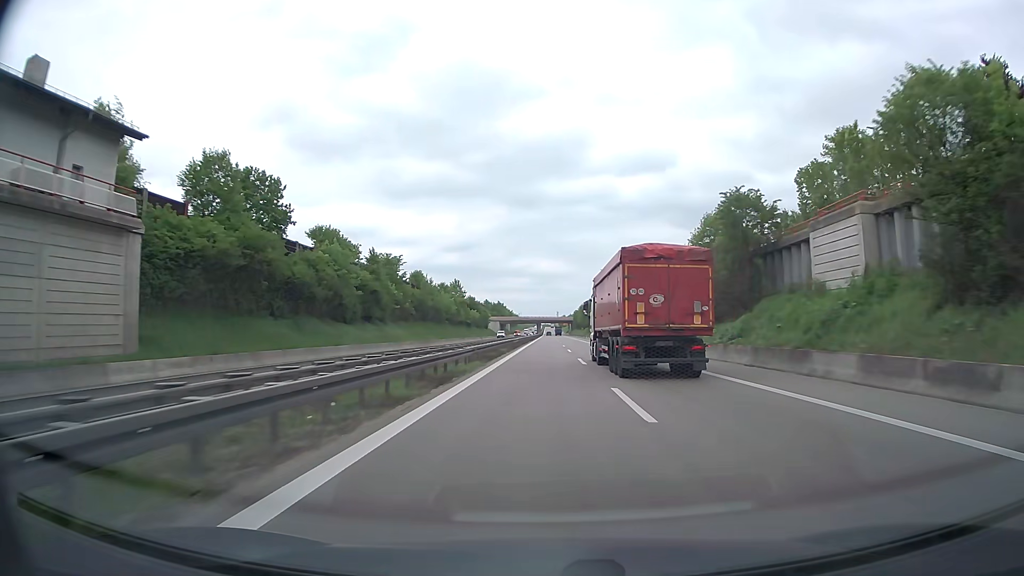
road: trunk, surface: asphalt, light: Day
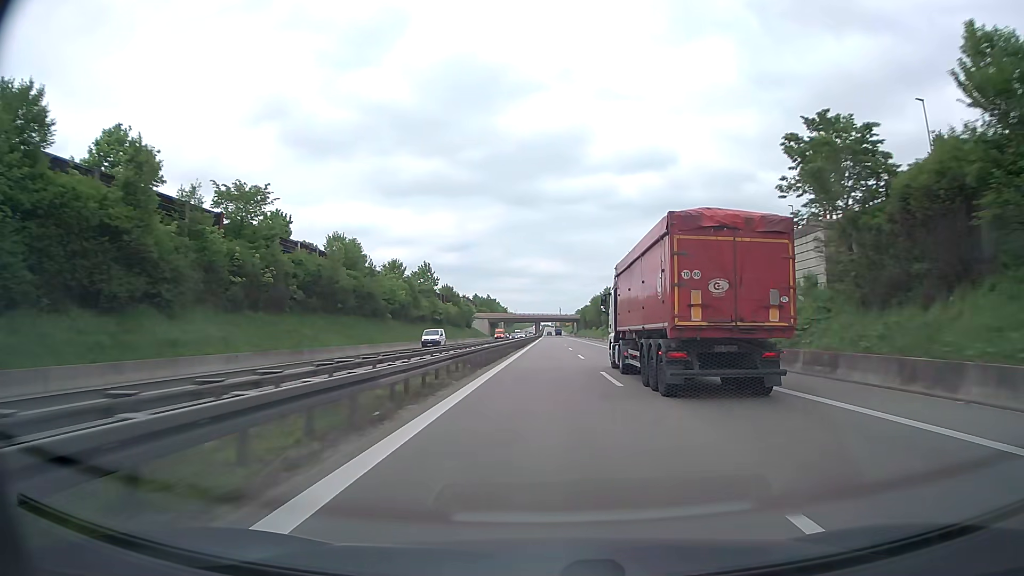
(+0.1, +47.6) m; 0°
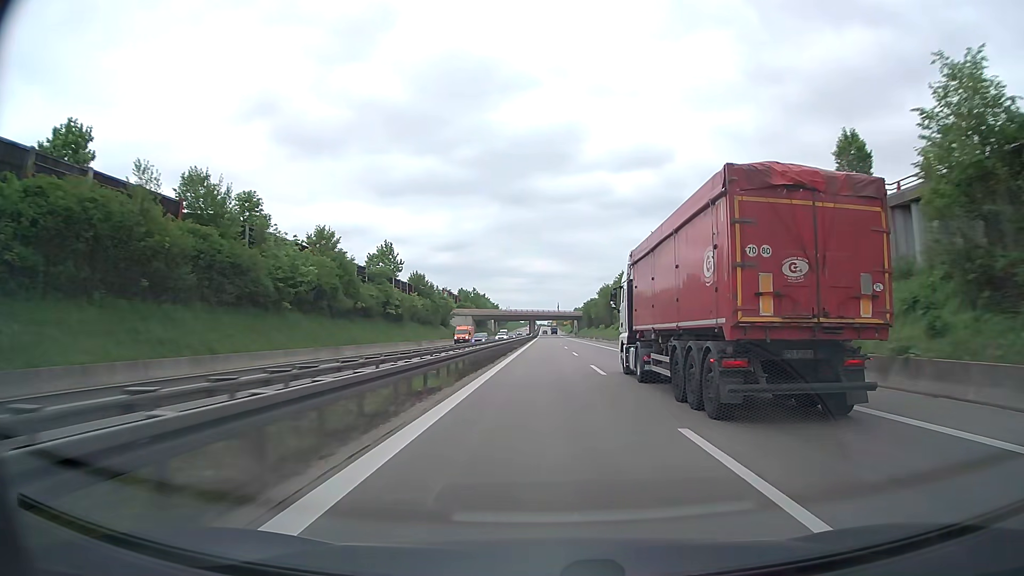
(+0.1, +31.8) m; 0°
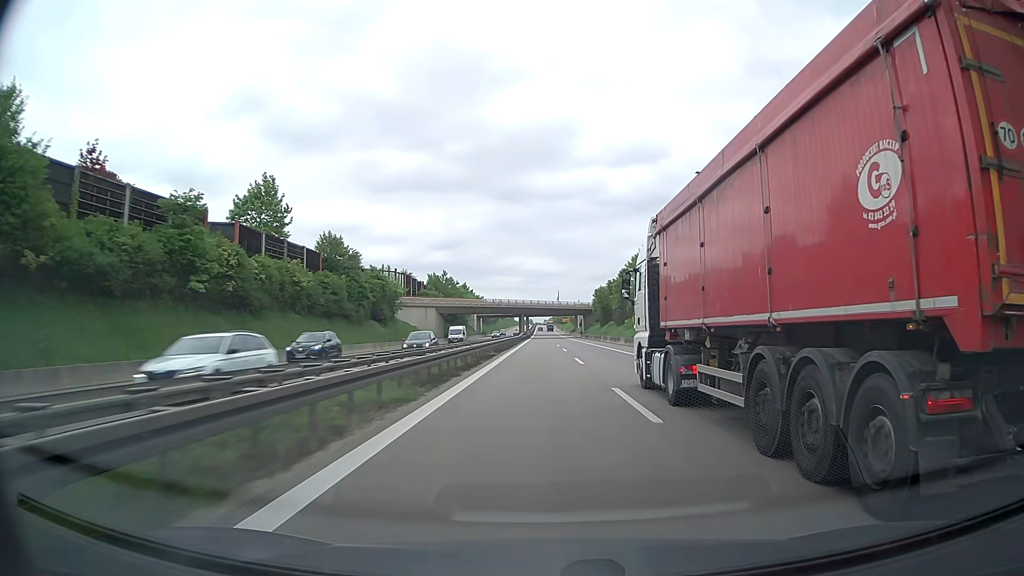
(+0.2, +47.9) m; 0°
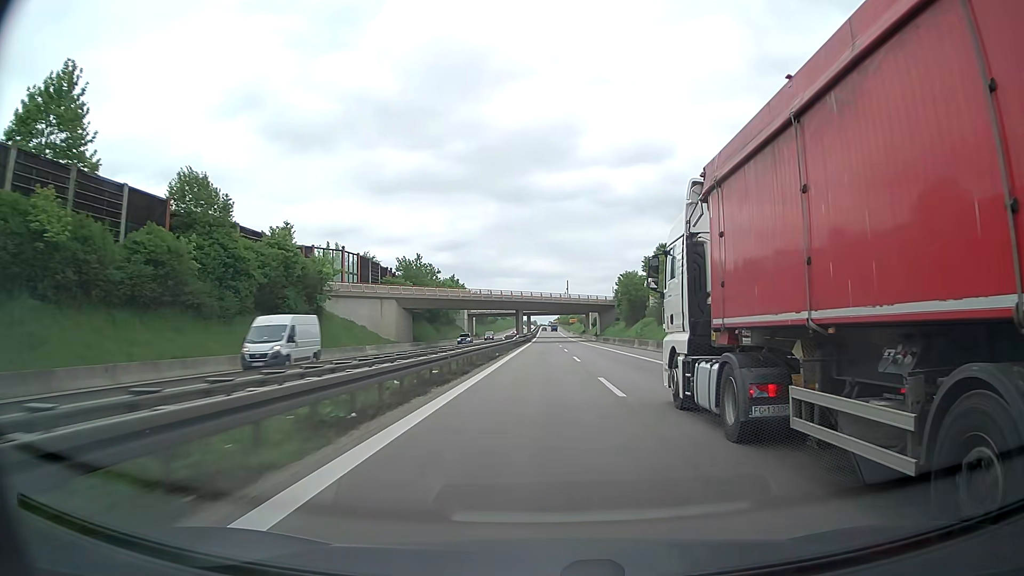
(-0.1, +32.0) m; 0°
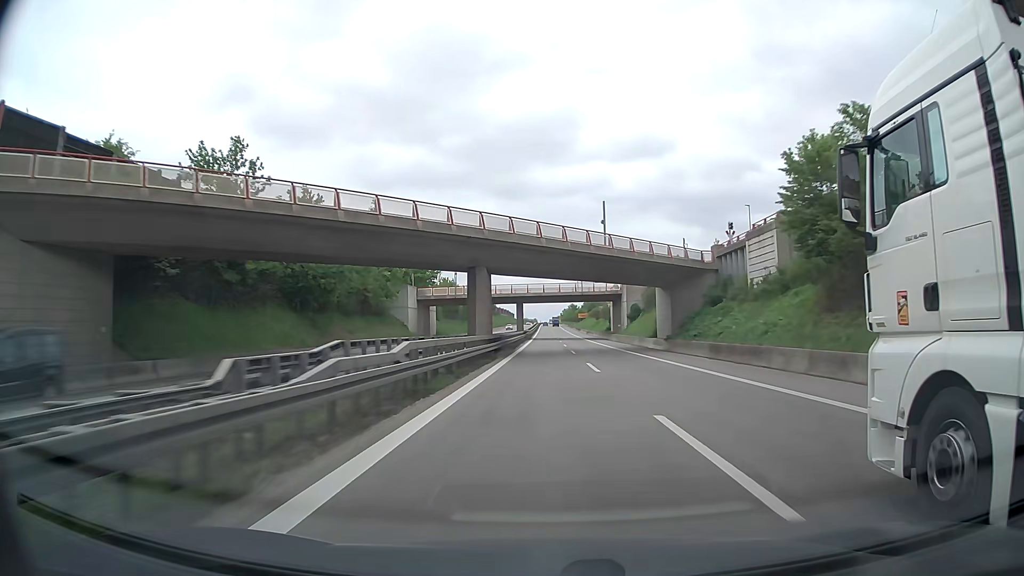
(0.0, +63.9) m; 0°
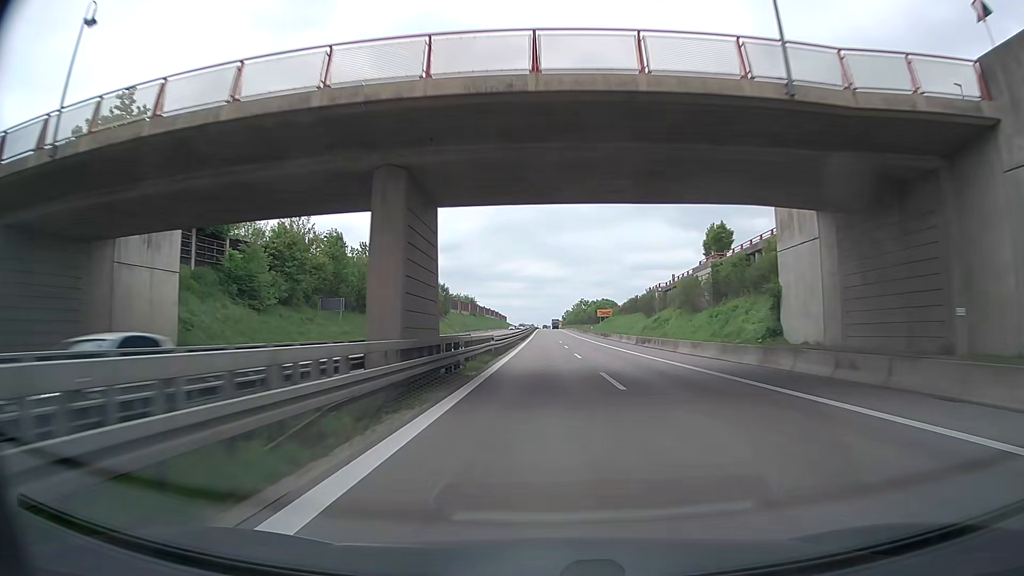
(0.0, +79.7) m; 0°
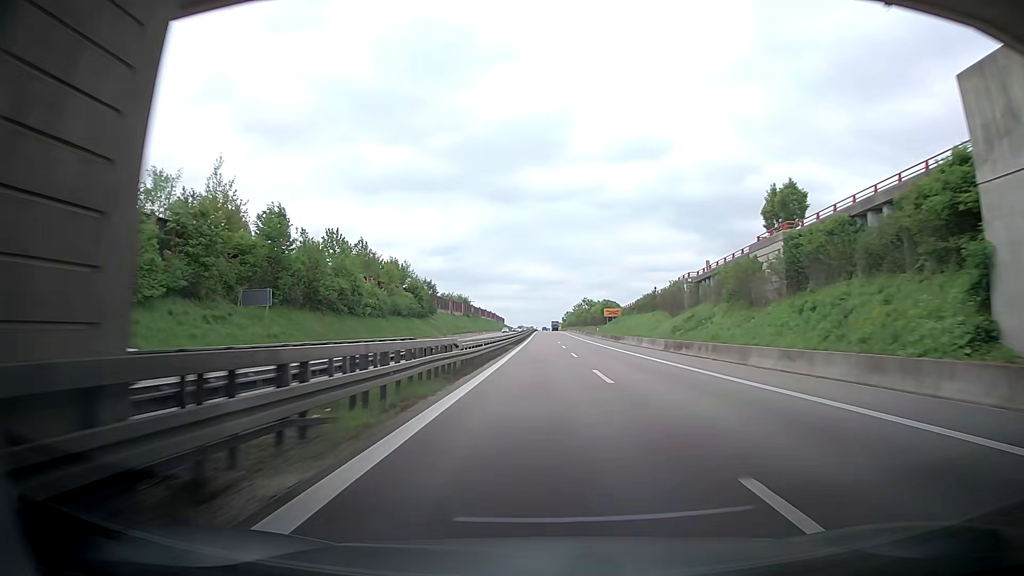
(0.0, +15.9) m; 0°
(0, +10) (0, +20) (0, +30) (0, +40) (0, +50) (0, +60) (0, +70) (0, +80) (0, +90) (0, +100) m
